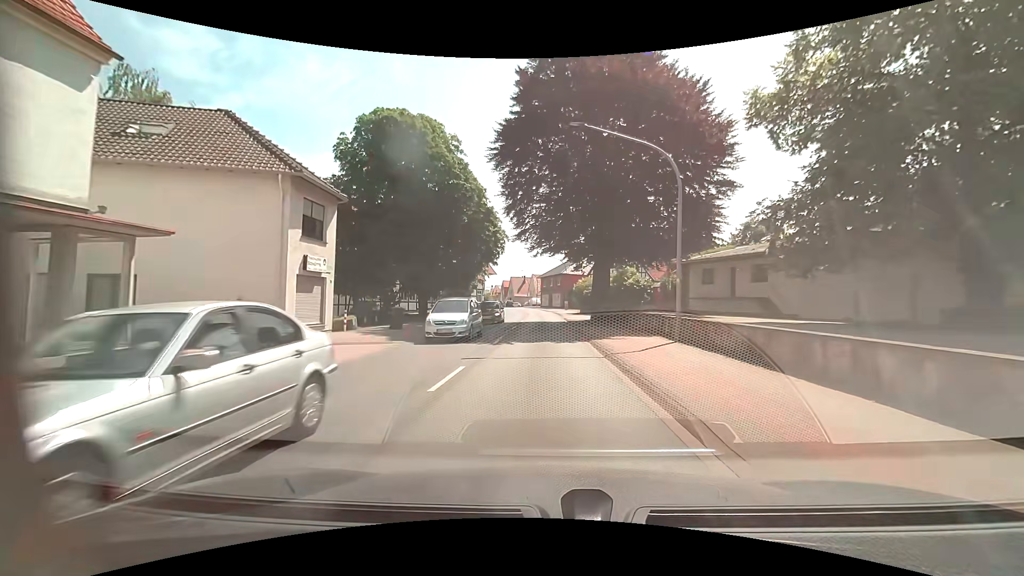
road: primary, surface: asphalt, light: Day
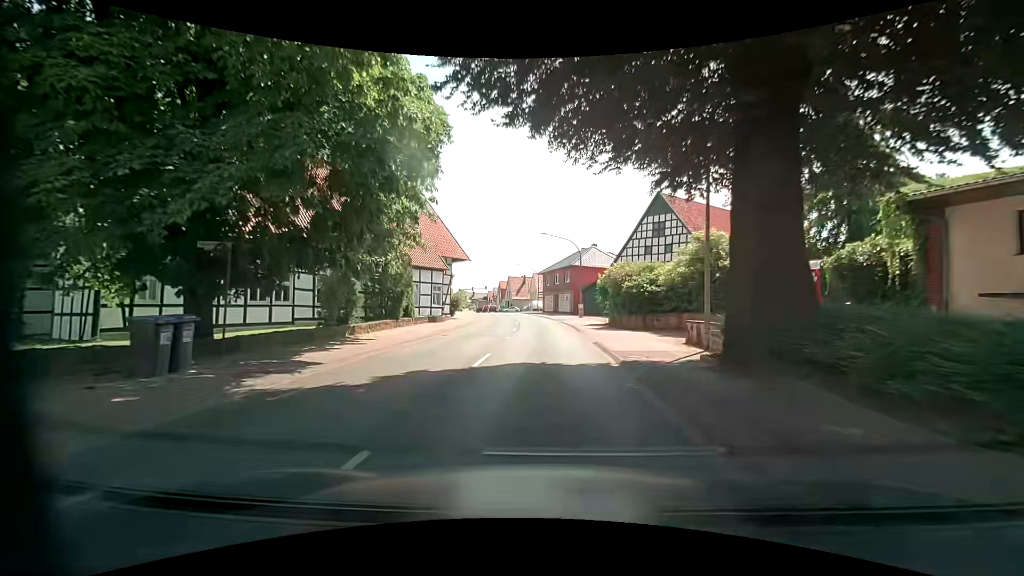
(0.0, +24.5) m; 0°
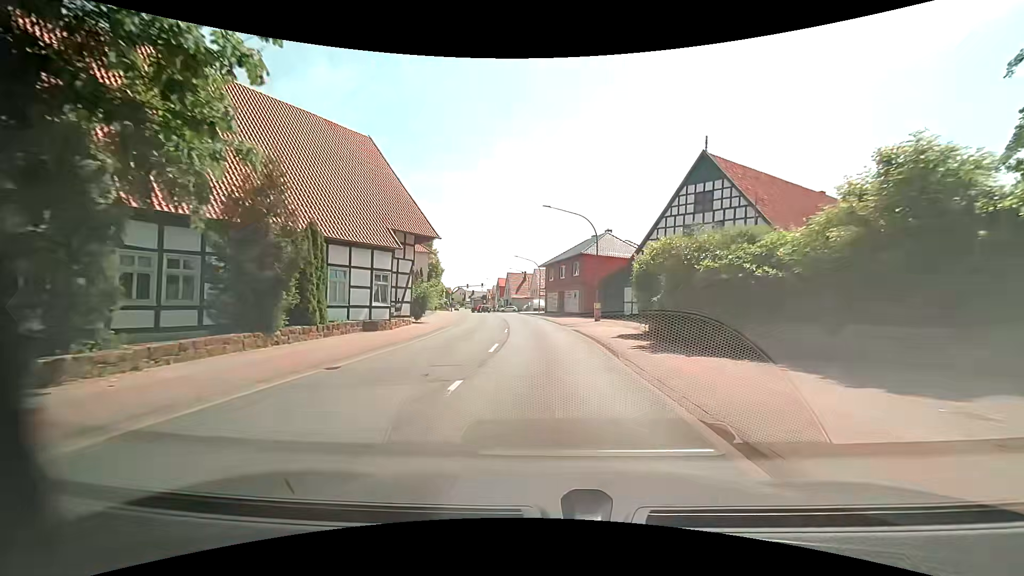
(-0.1, +12.3) m; -2°
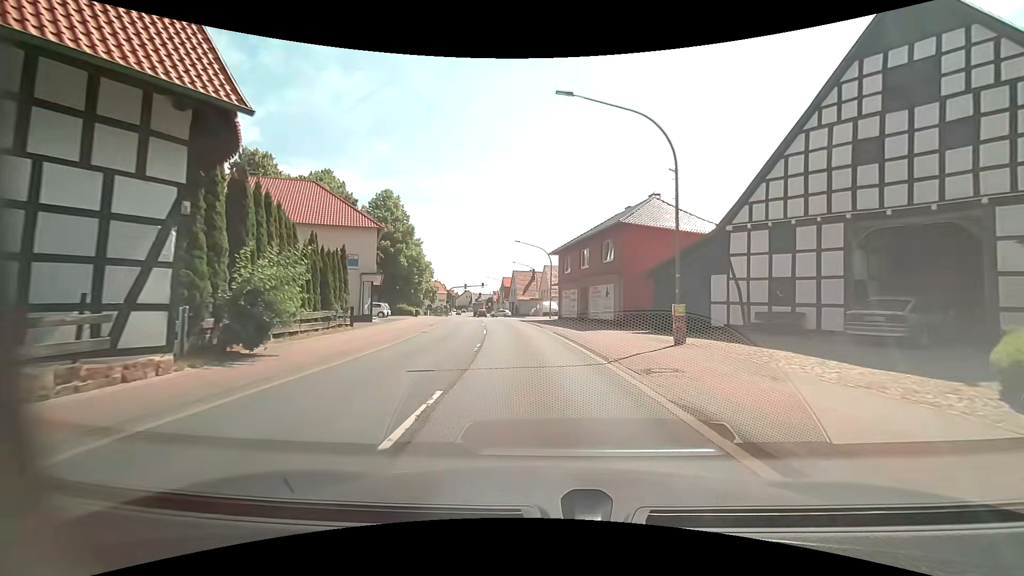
(+0.2, +18.6) m; 0°
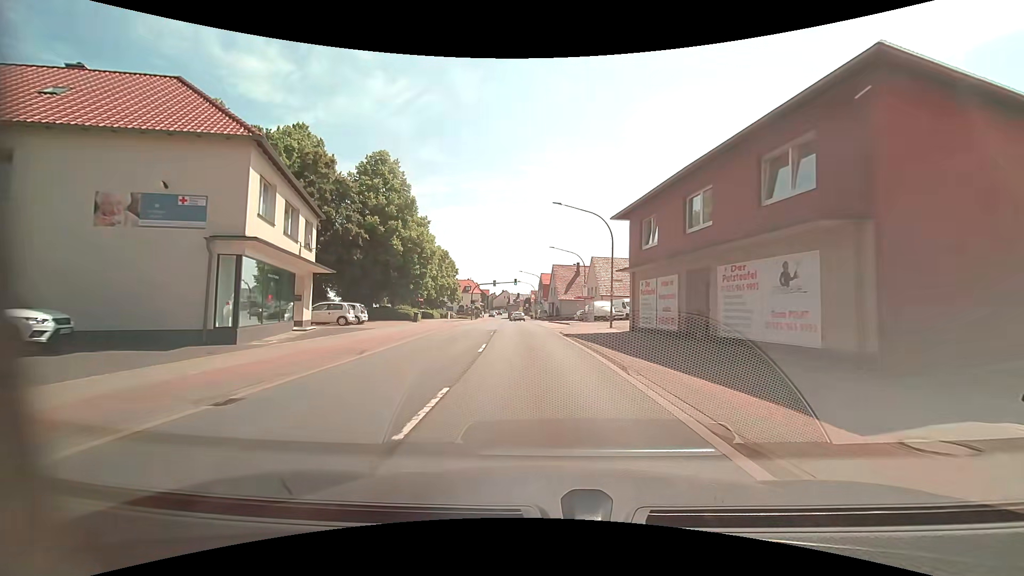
(-0.7, +18.7) m; -5°
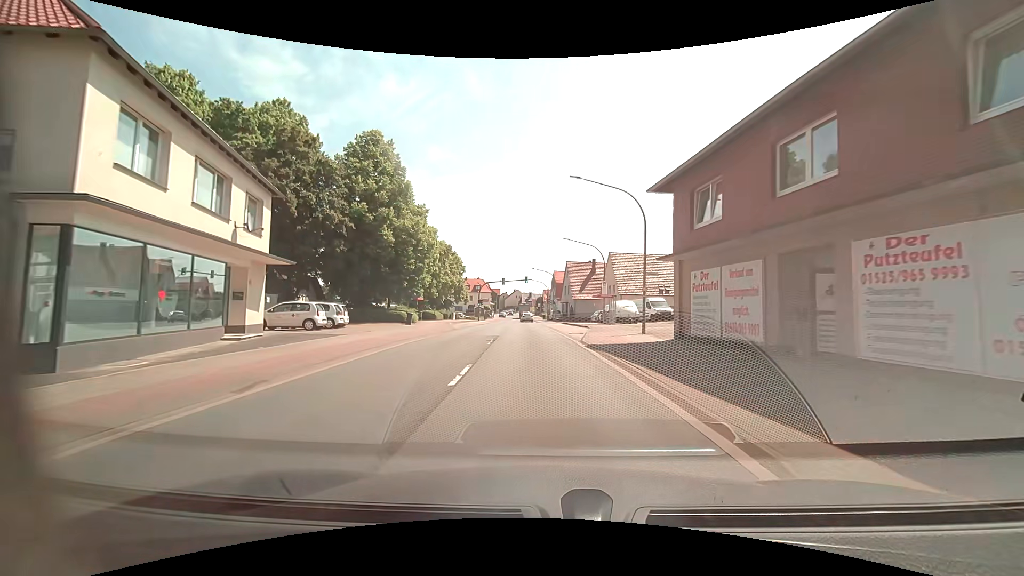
(0.0, +6.2) m; -1°
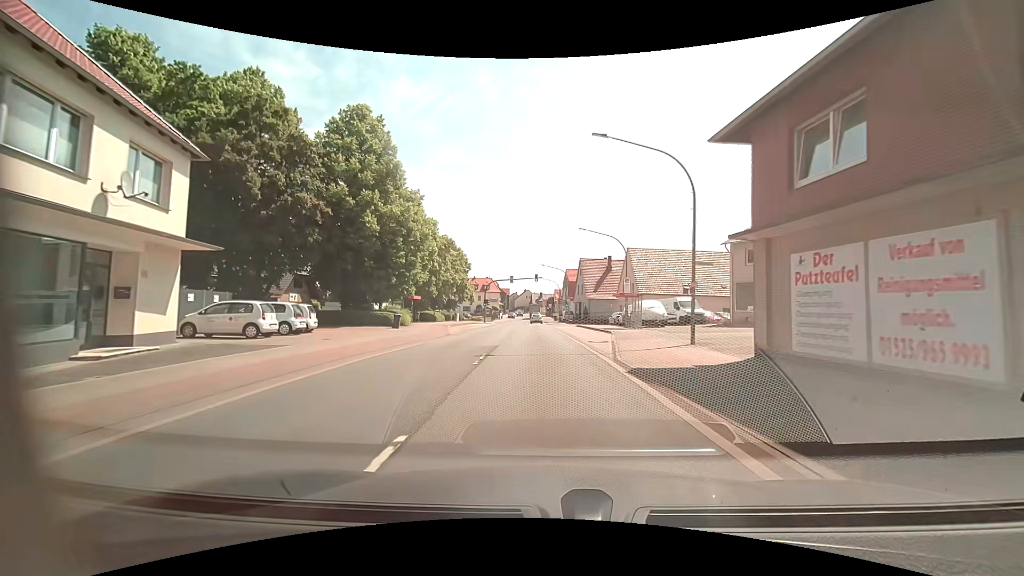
(-0.1, +6.1) m; -1°
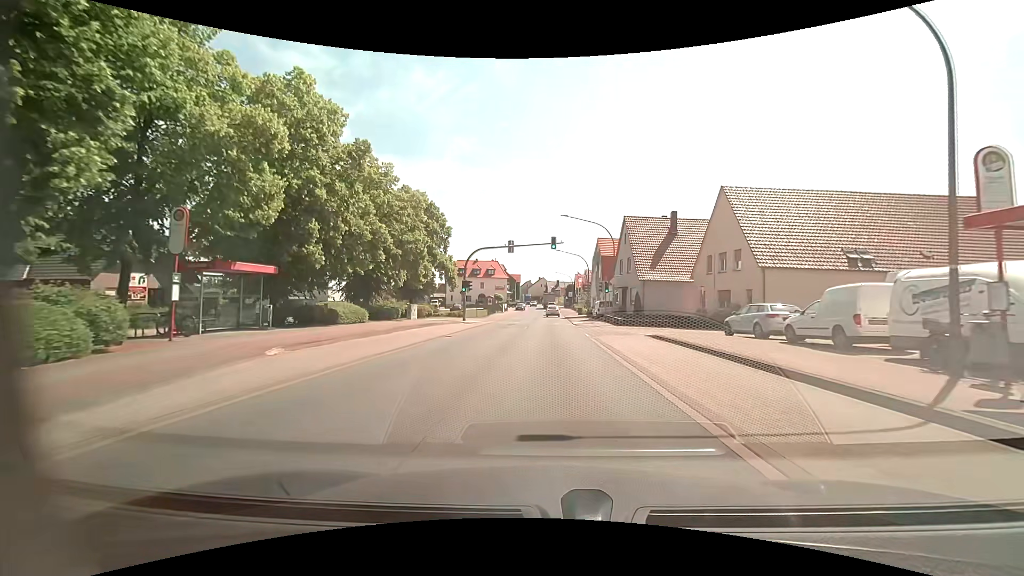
(-0.7, +29.7) m; -2°
(0, +10) (0, +20) (0, +30) (0, +40) (0, +50) (0, +60) (0, +70) (0, +80) (+1, +90) (+1, +100) m
